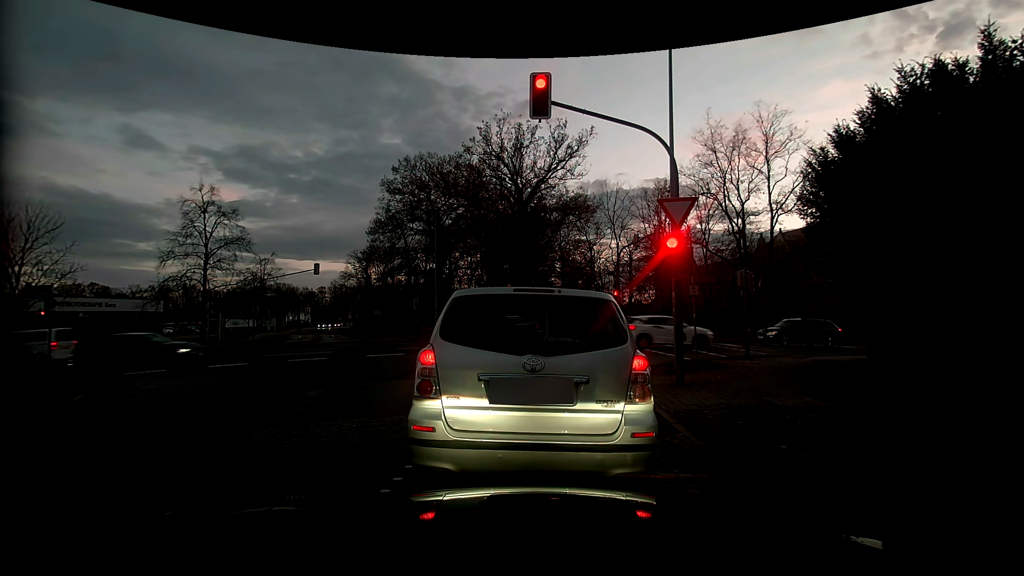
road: residential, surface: sett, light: Dusk
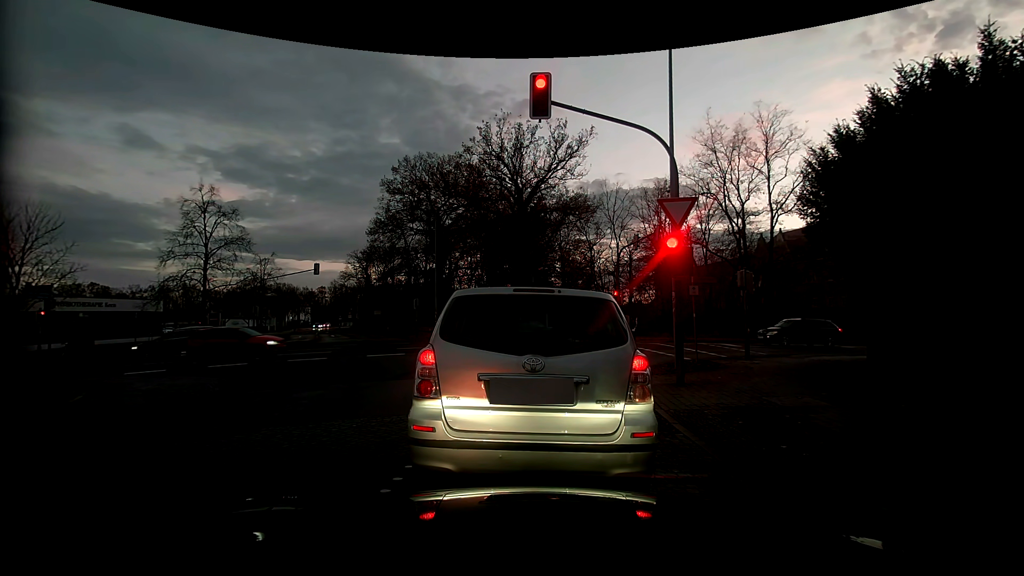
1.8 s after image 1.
(0.0, 0.0) m; 0°
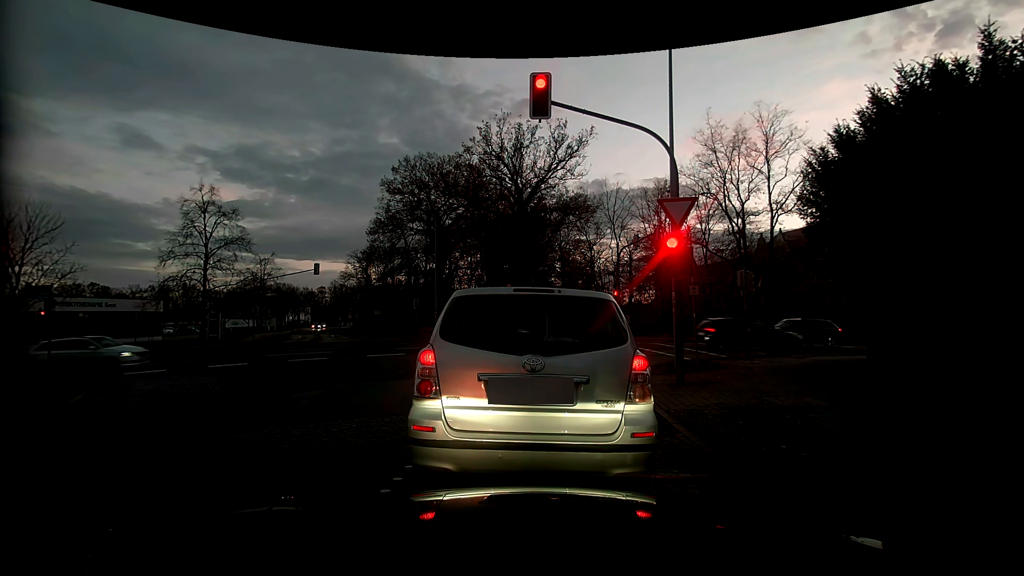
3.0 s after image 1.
(0.0, 0.0) m; 0°
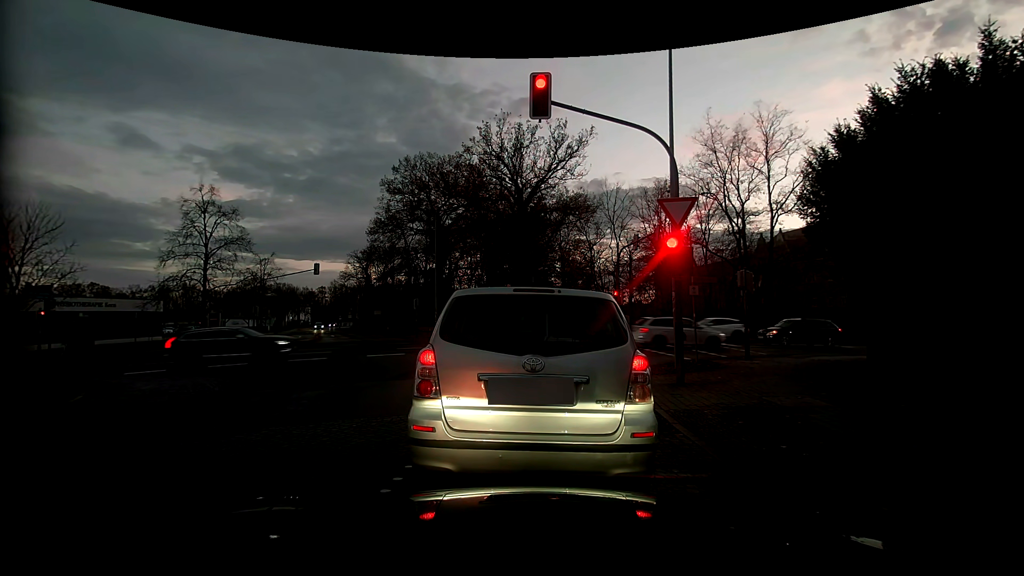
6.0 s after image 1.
(0.0, 0.0) m; 0°
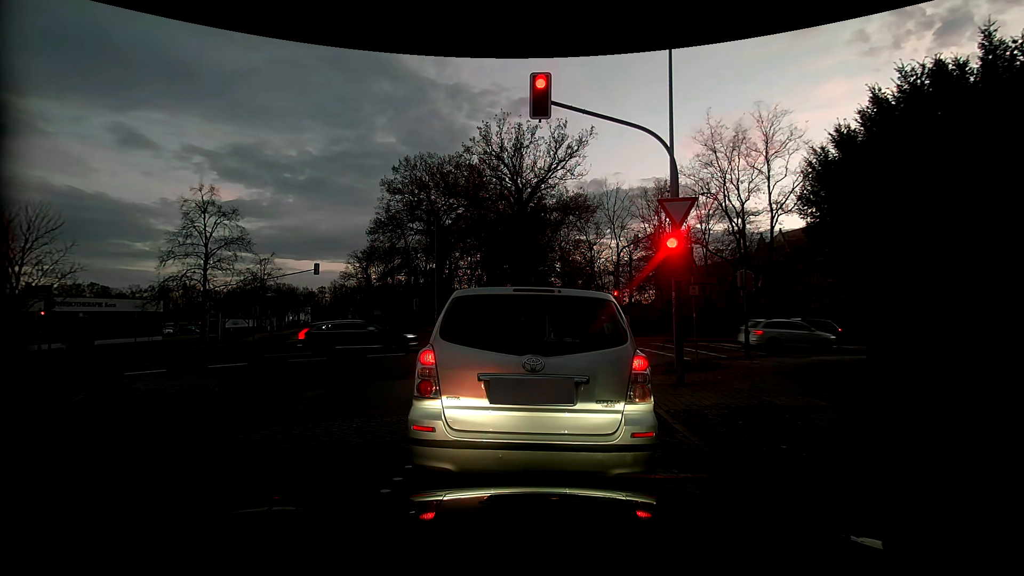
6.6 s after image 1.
(0.0, 0.0) m; 0°
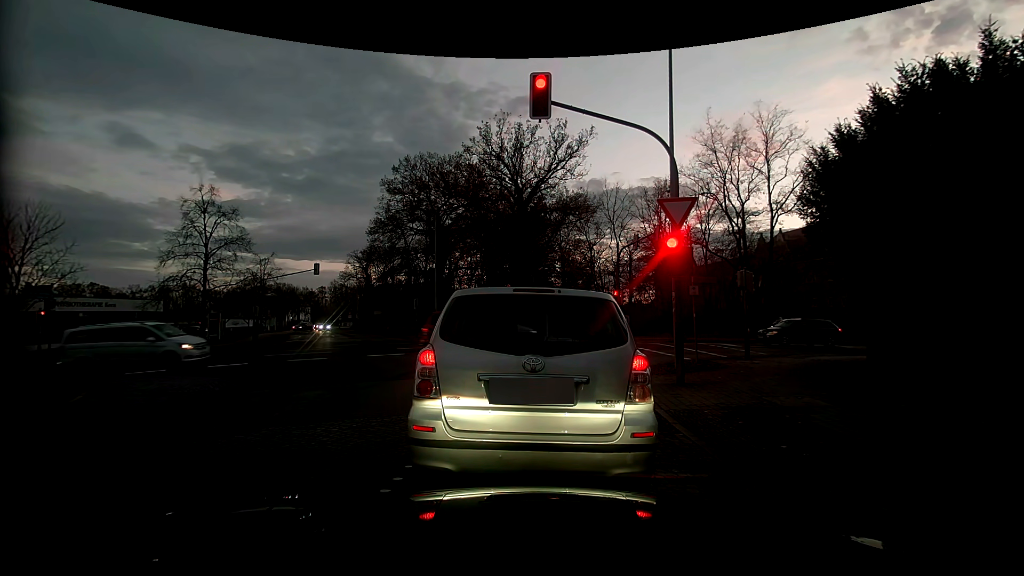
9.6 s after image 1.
(0.0, 0.0) m; 0°
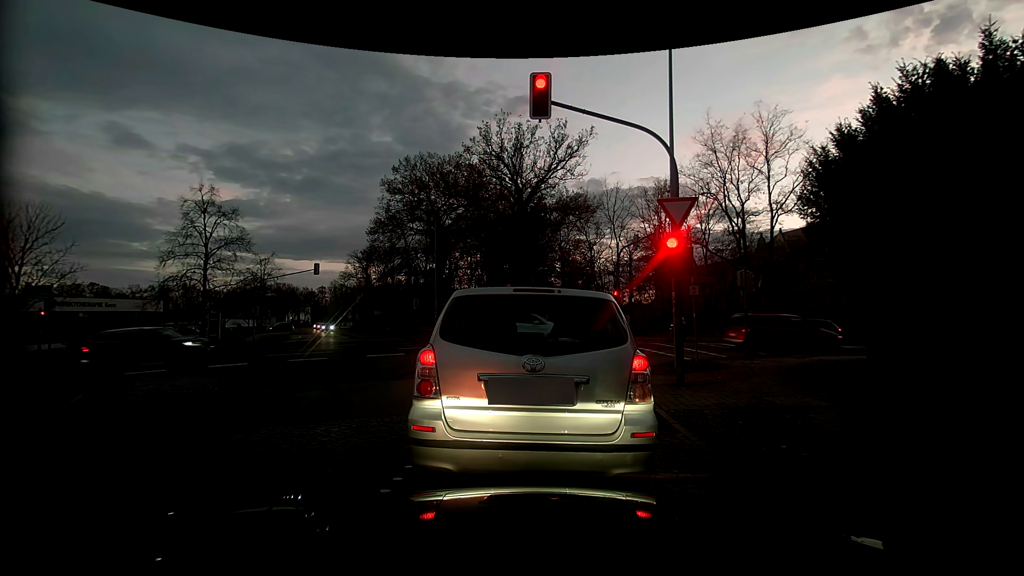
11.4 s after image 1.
(0.0, 0.0) m; 0°
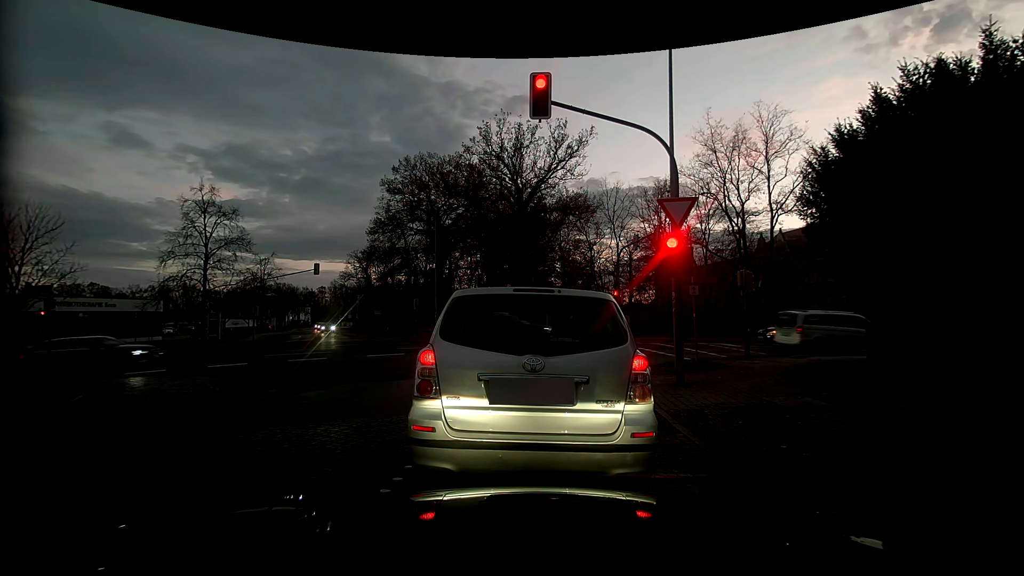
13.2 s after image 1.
(0.0, 0.0) m; 0°
(0, +10) (-3, +20) (-10, +27) (-20, +29) (-29, +27) (-39, +25) (-49, +23) (-59, +21) (-69, +19) (-78, +17) m
